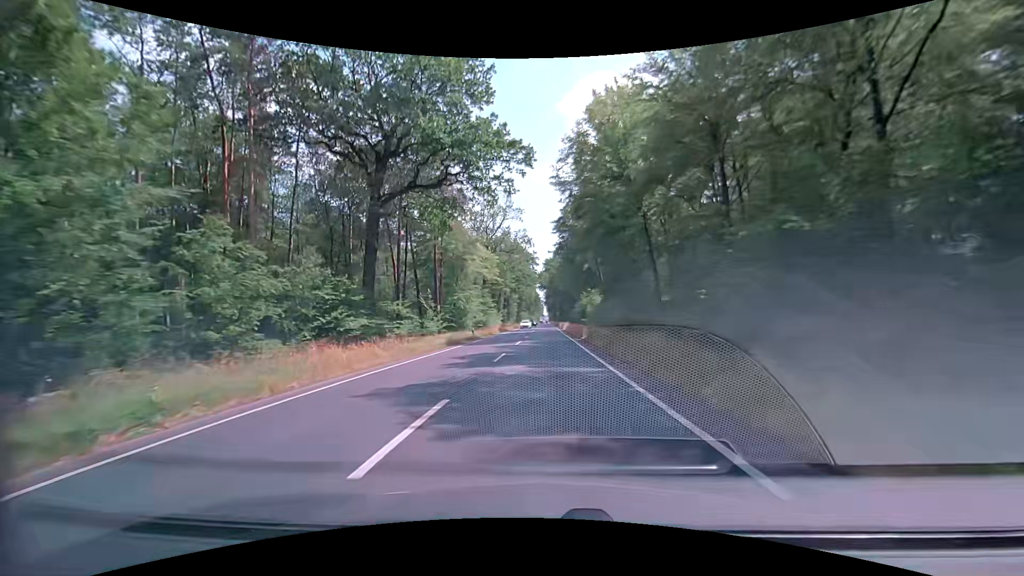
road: primary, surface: asphalt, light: Day
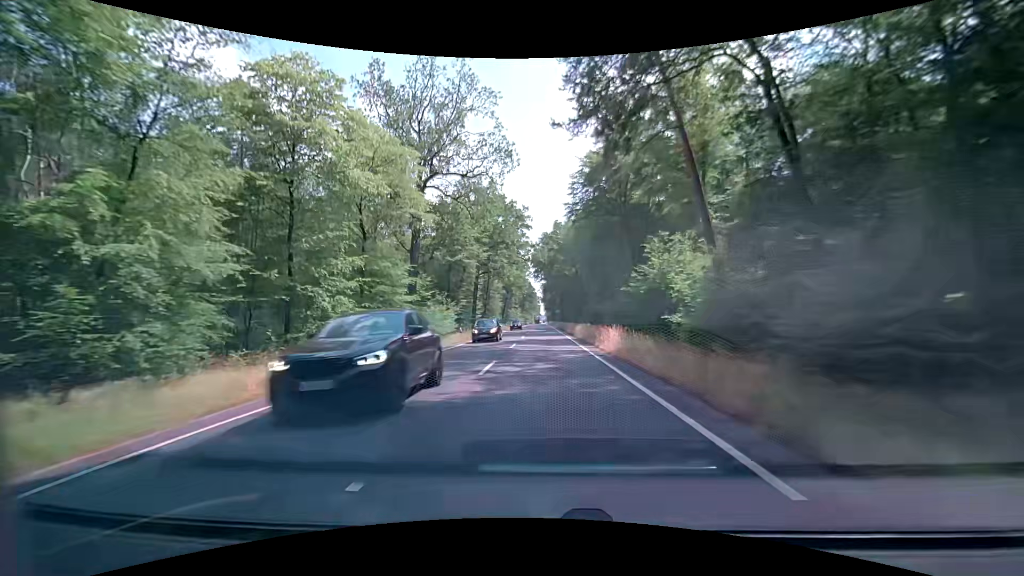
(+0.3, +52.6) m; +1°
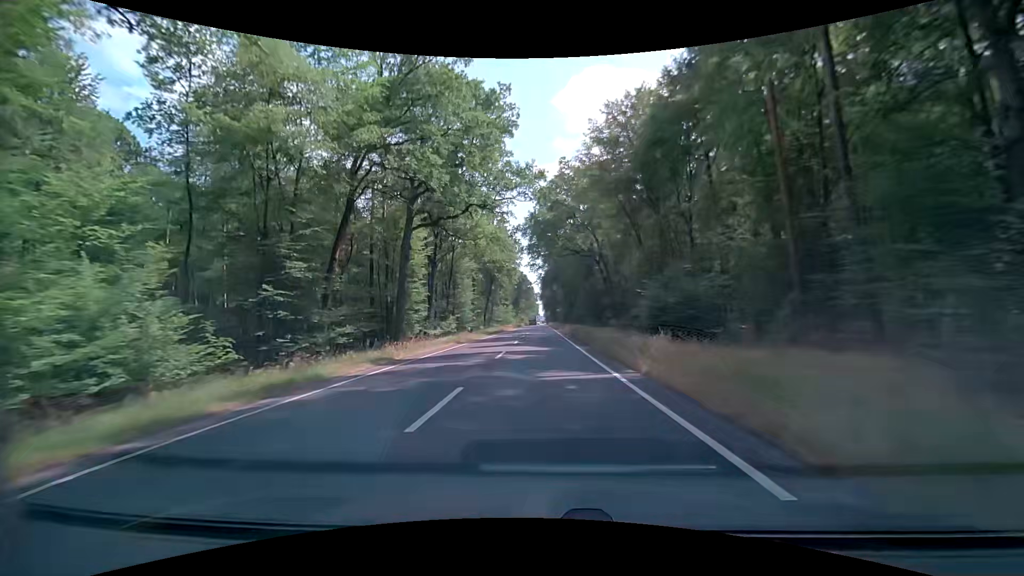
(-0.3, +42.4) m; 0°
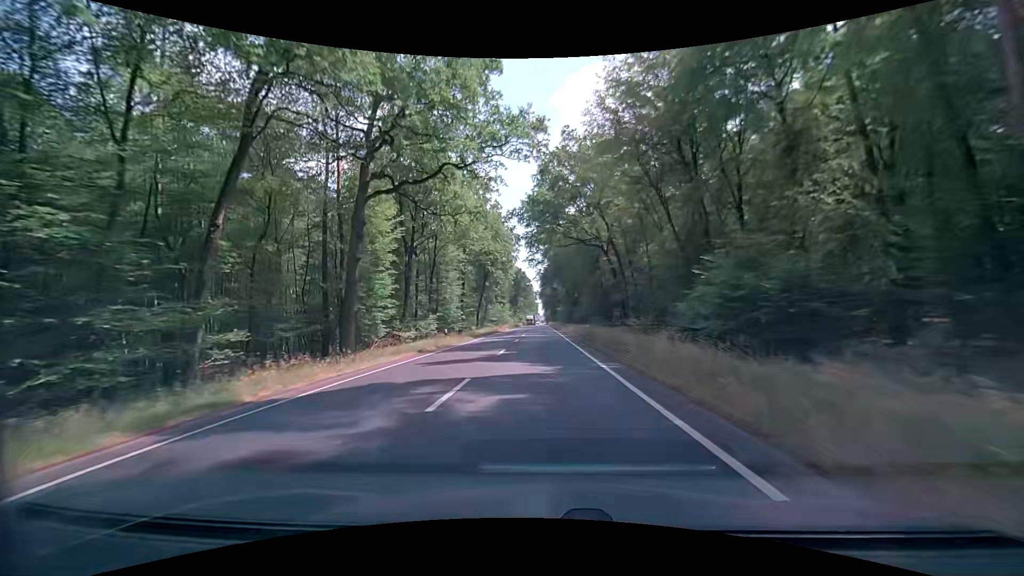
(-0.1, +10.6) m; 0°
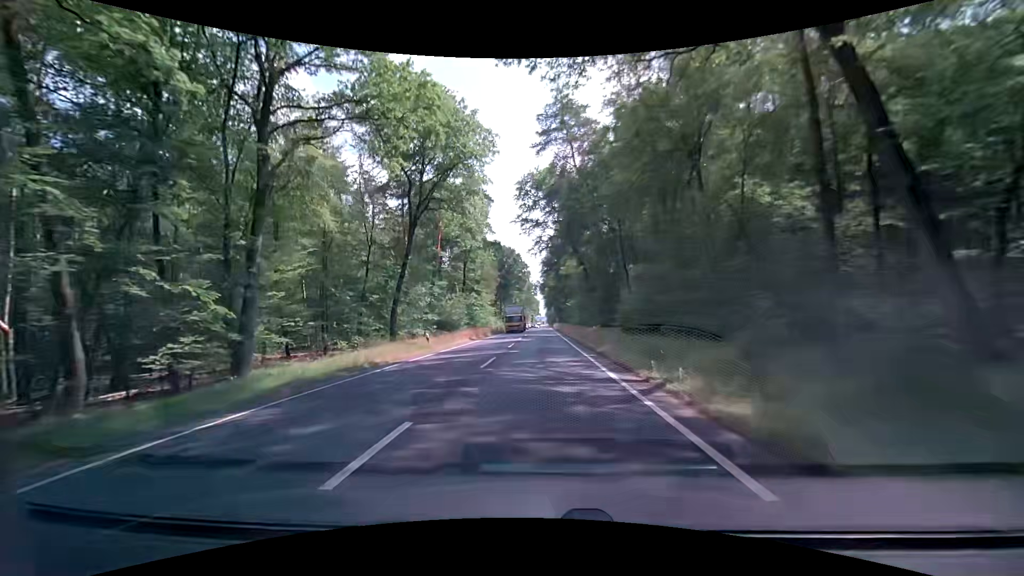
(-0.3, +53.3) m; 0°
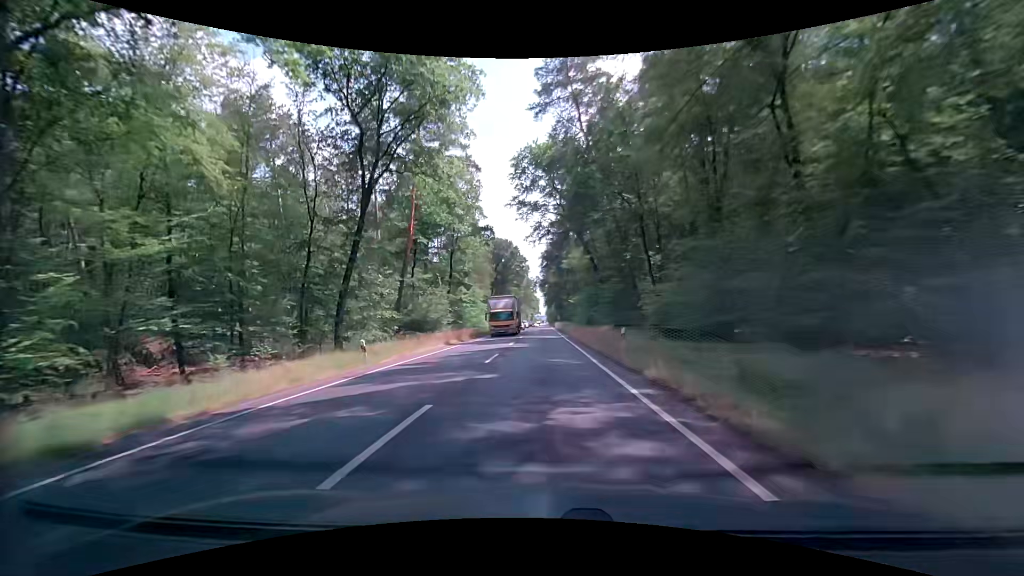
(-0.1, +10.7) m; -1°
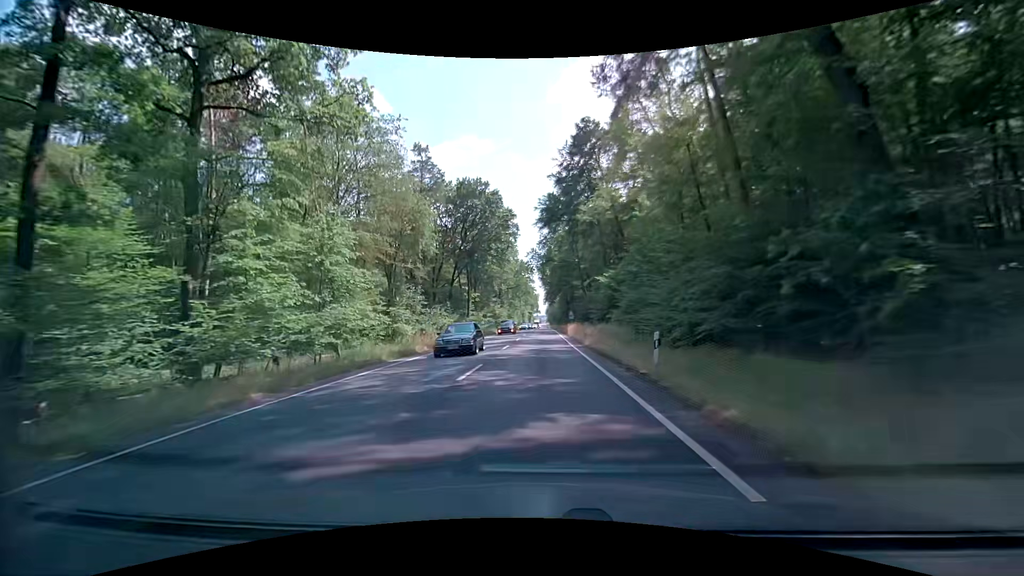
(+0.1, +52.8) m; 0°
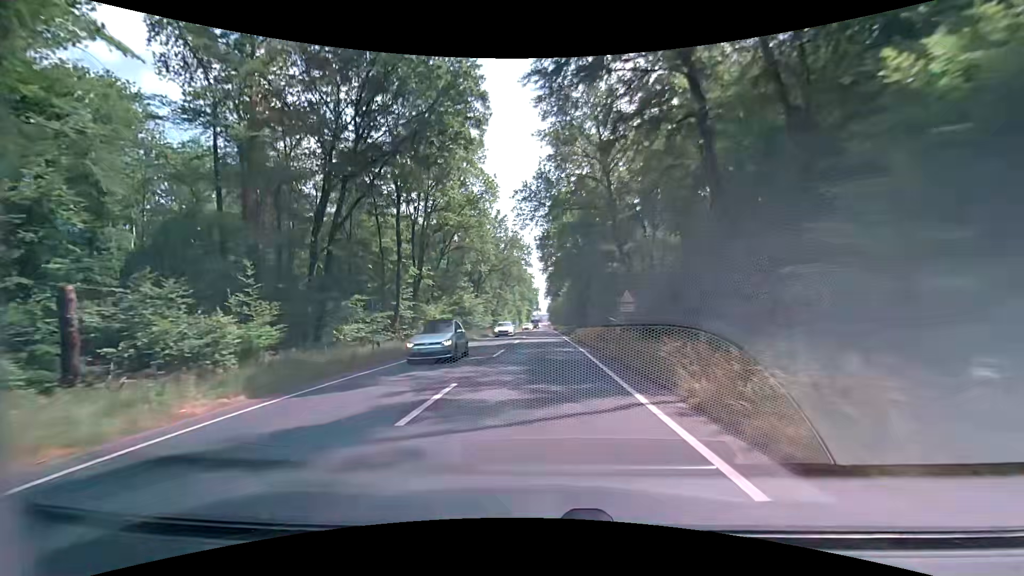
(+0.1, +40.9) m; 0°
(0, +10) (0, +20) (0, +30) (0, +40) (0, +50) (0, +60) (0, +70) (0, +80) (0, +90) (0, +100) m
